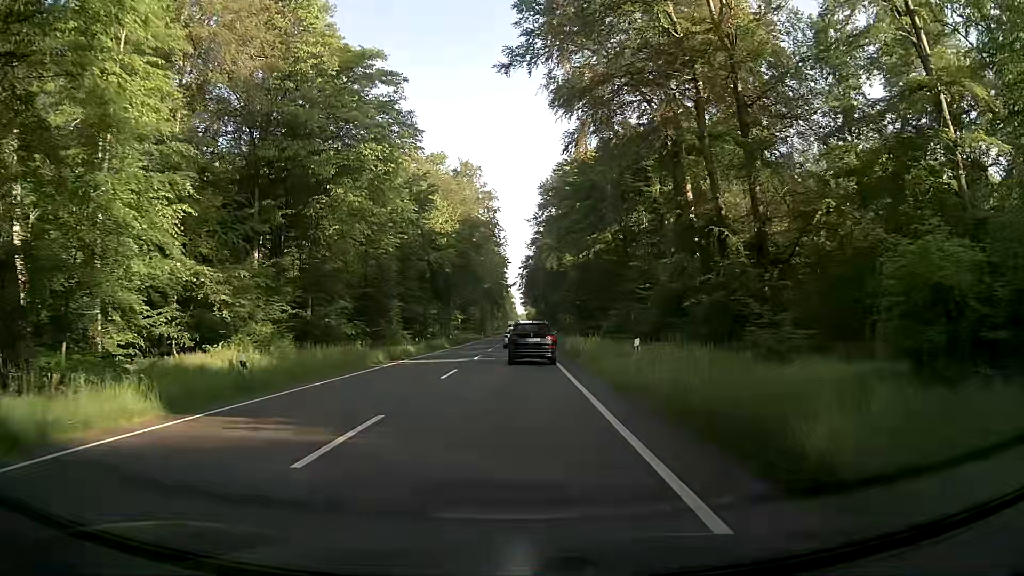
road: primary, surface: asphalt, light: Day
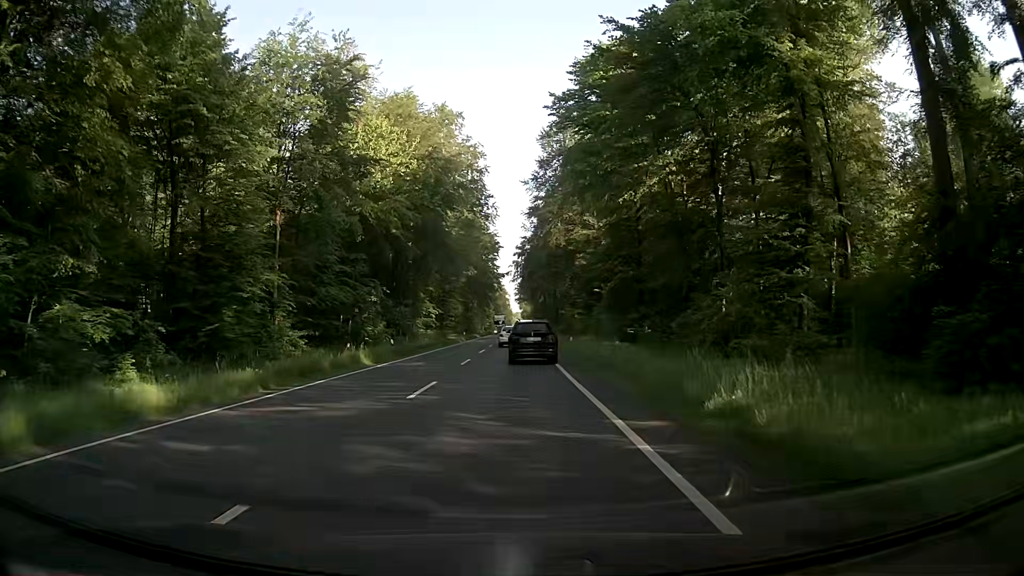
(0.0, +30.0) m; 0°
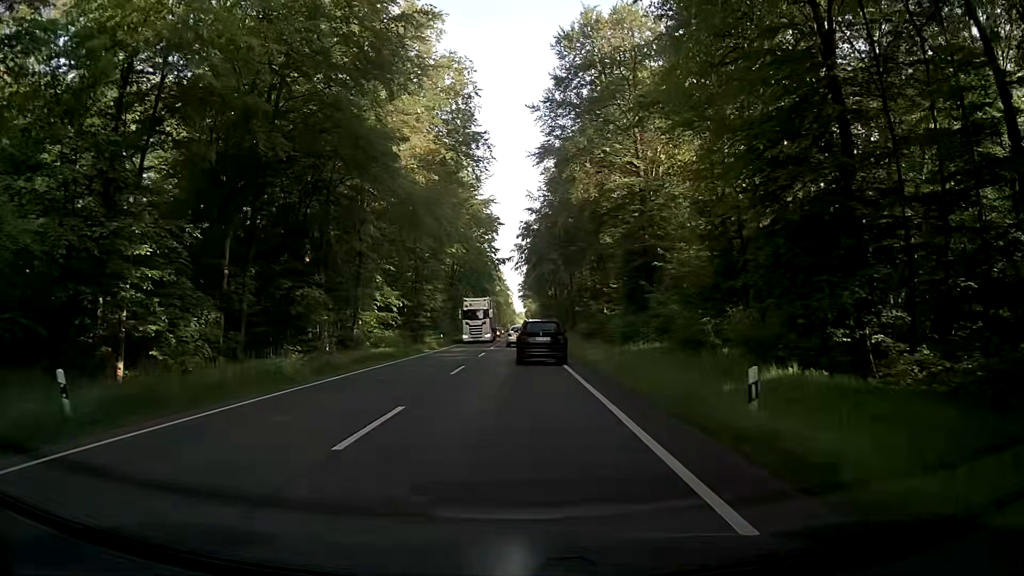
(-0.2, +30.0) m; 0°
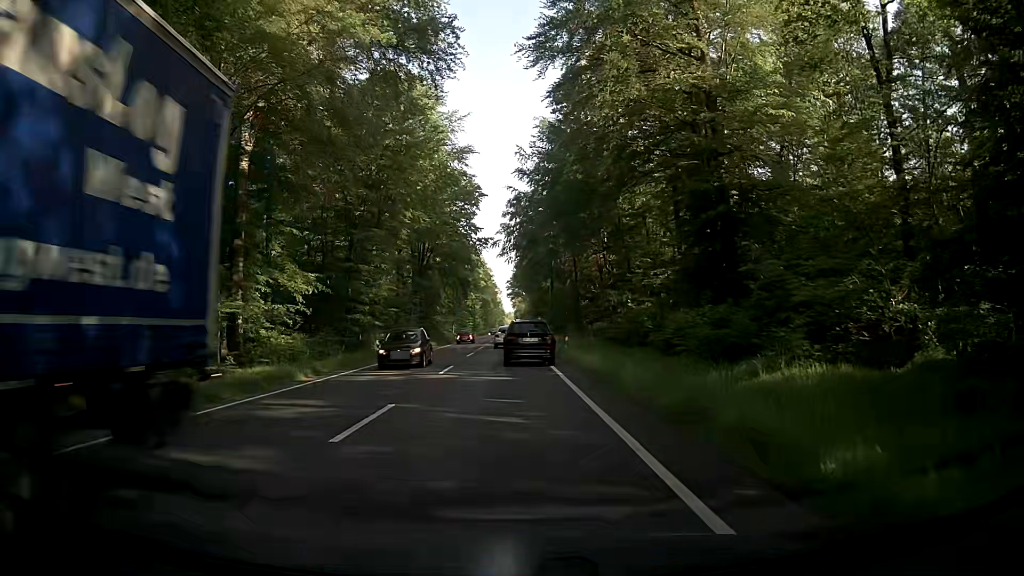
(-0.1, +23.9) m; 0°
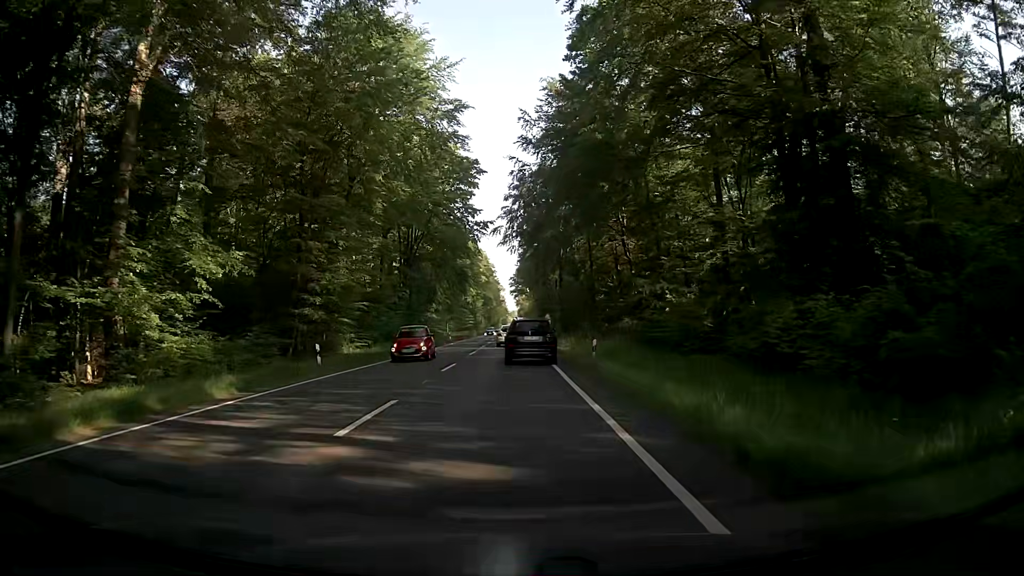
(0.0, +11.9) m; 0°
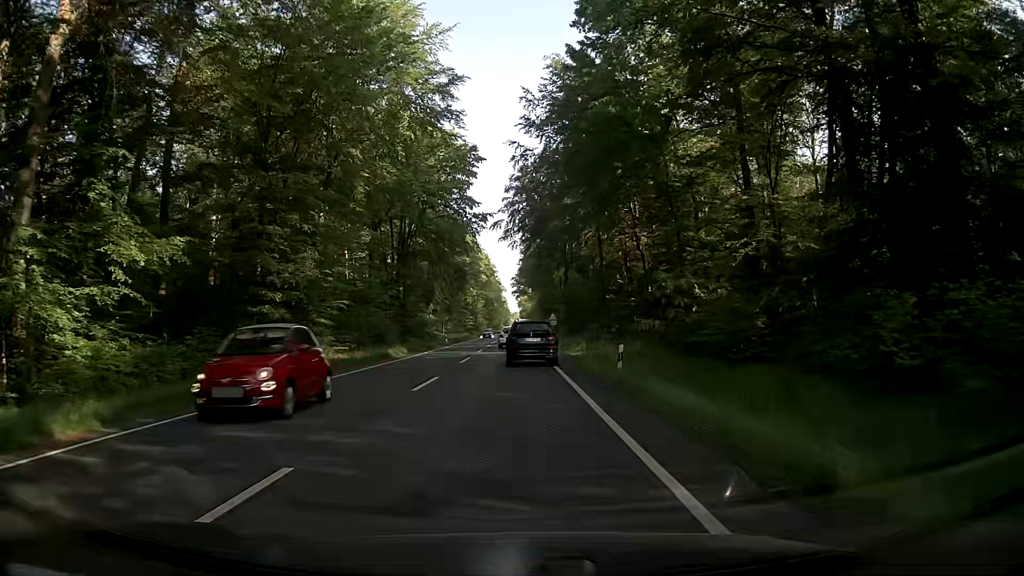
(0.0, +6.0) m; -1°
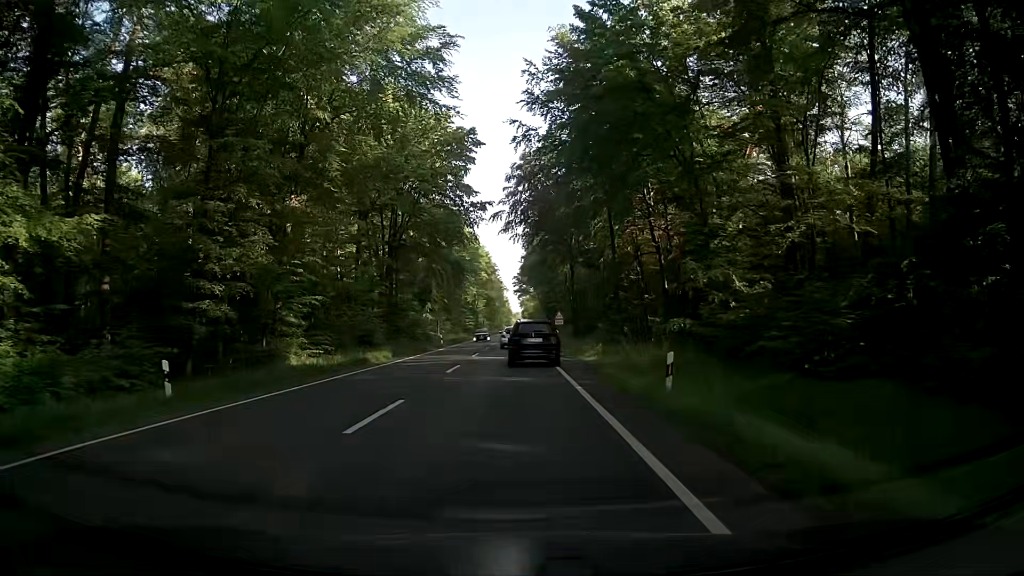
(0.0, +6.0) m; +1°
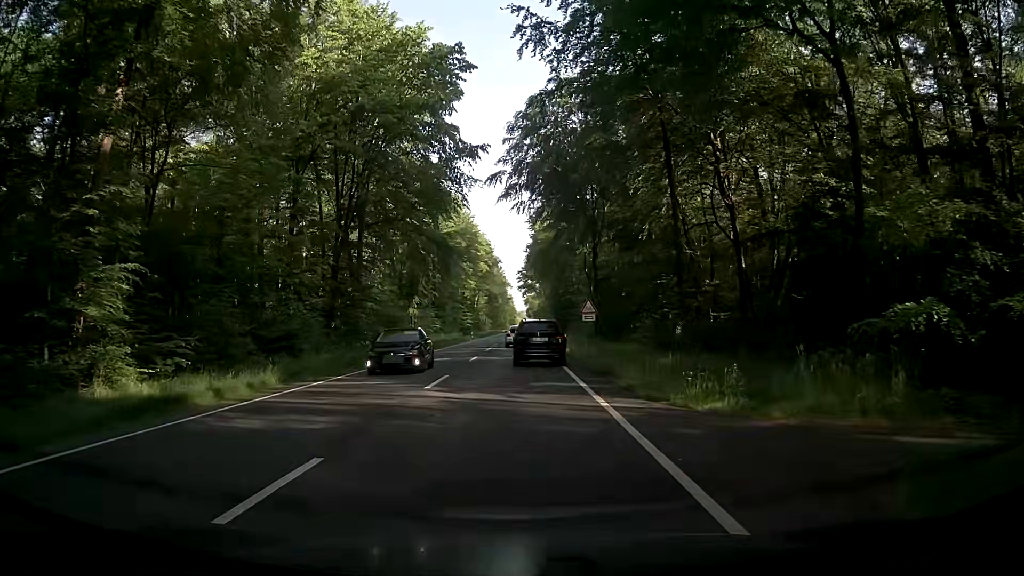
(-0.3, +18.1) m; -1°
(0, +10) (0, +20) (0, +30) (0, +40) (0, +50) (0, +60) (0, +70) (0, +80) (0, +90) (0, +100) m
